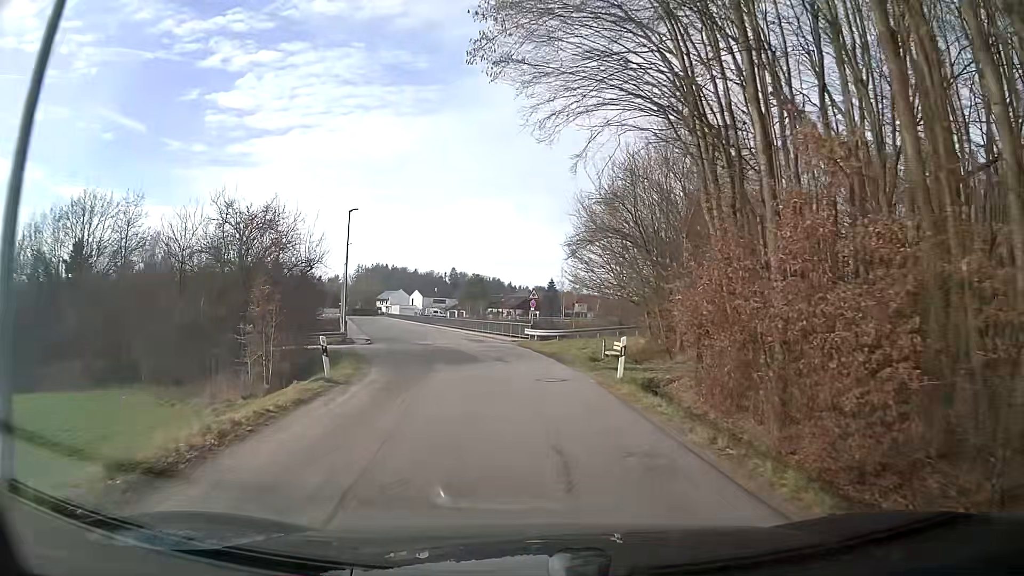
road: residential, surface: asphalt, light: Day
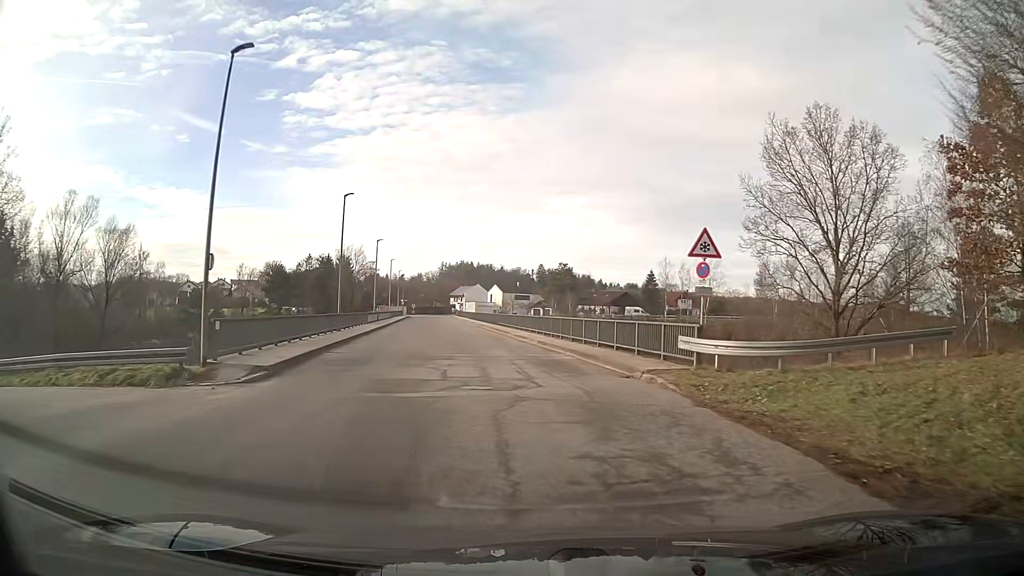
(-2.1, +27.3) m; -8°
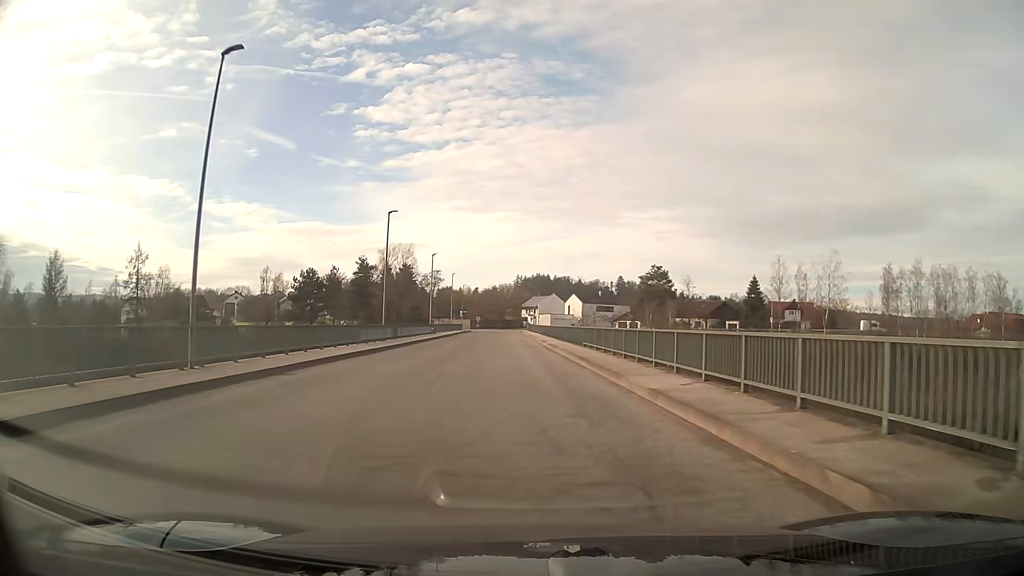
(-1.6, +25.5) m; -7°
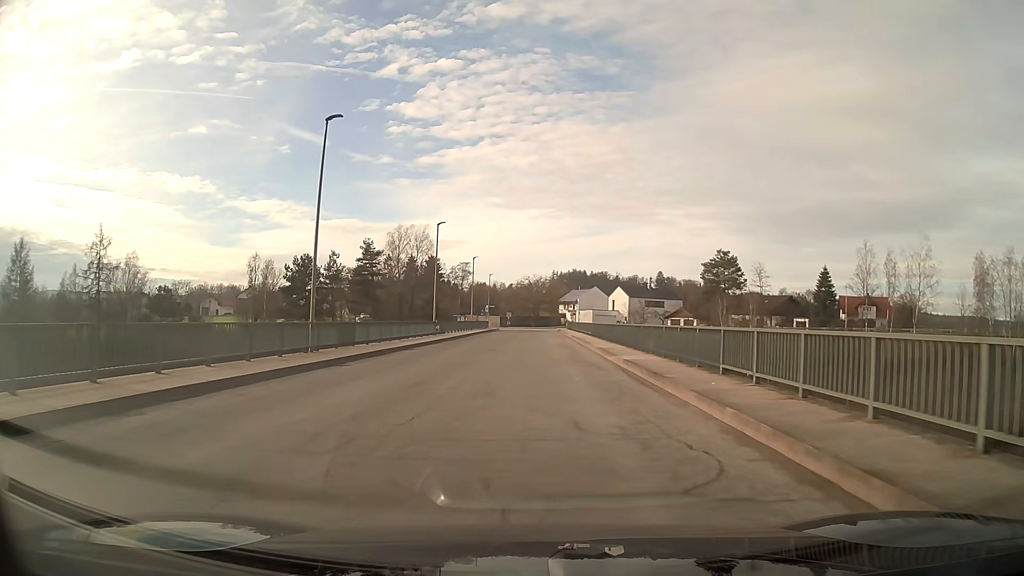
(-0.5, +20.2) m; -2°
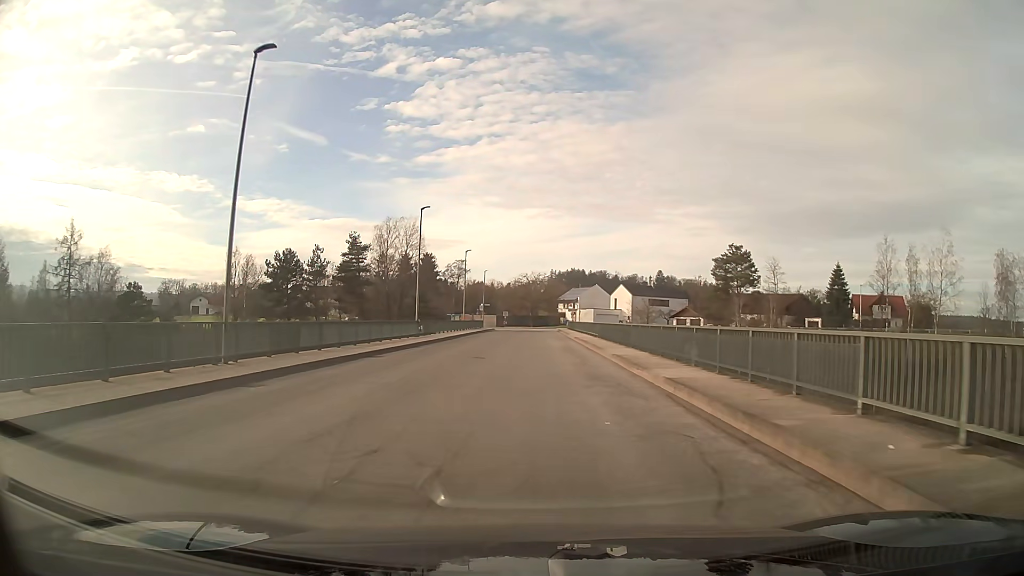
(0.0, +6.7) m; 0°
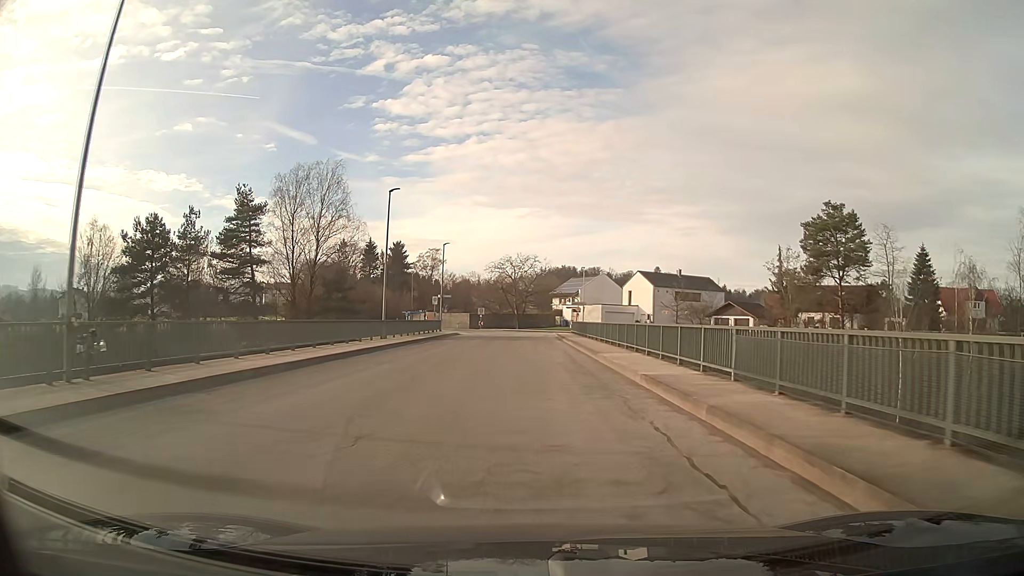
(+0.3, +33.0) m; +1°
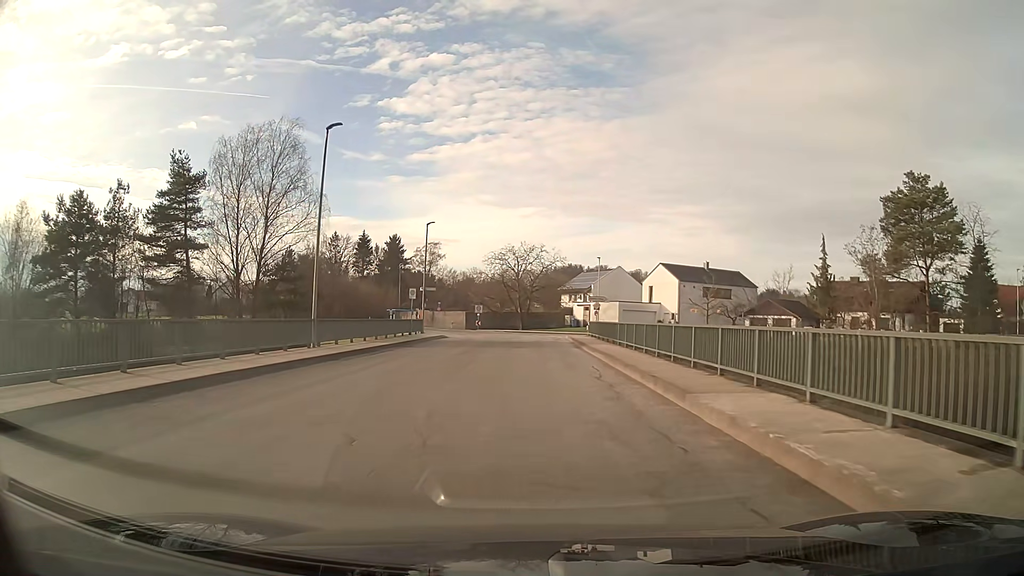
(0.0, +12.8) m; 0°
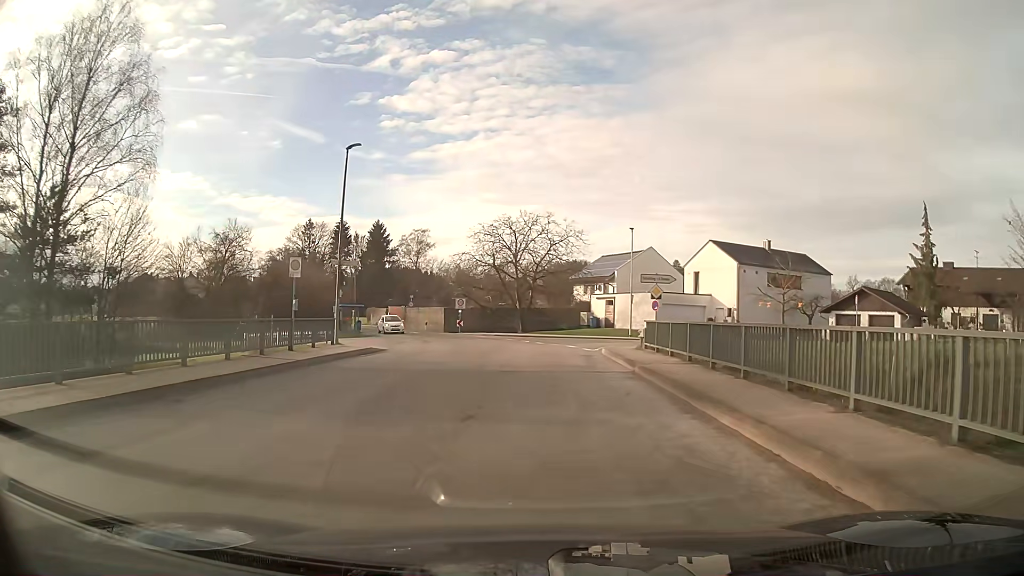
(-0.1, +22.1) m; 0°
(0, +10) (0, +20) (+1, +30) (+7, +38) (+17, +40) (+26, +39) (+36, +36) (+45, +33) (+55, +29) (+64, +26) m
